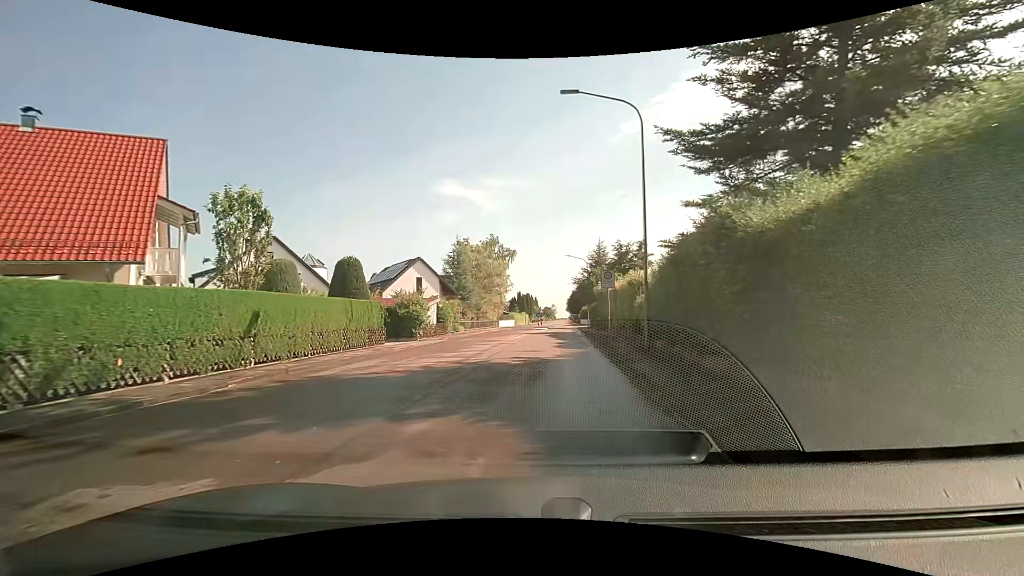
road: tertiary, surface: asphalt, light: Day
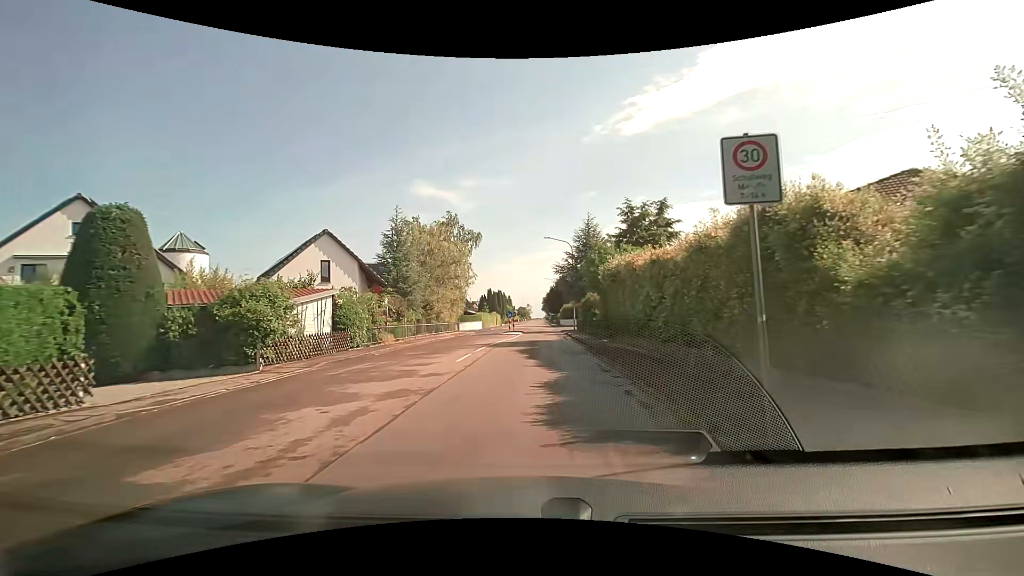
(+1.1, +15.5) m; +5°
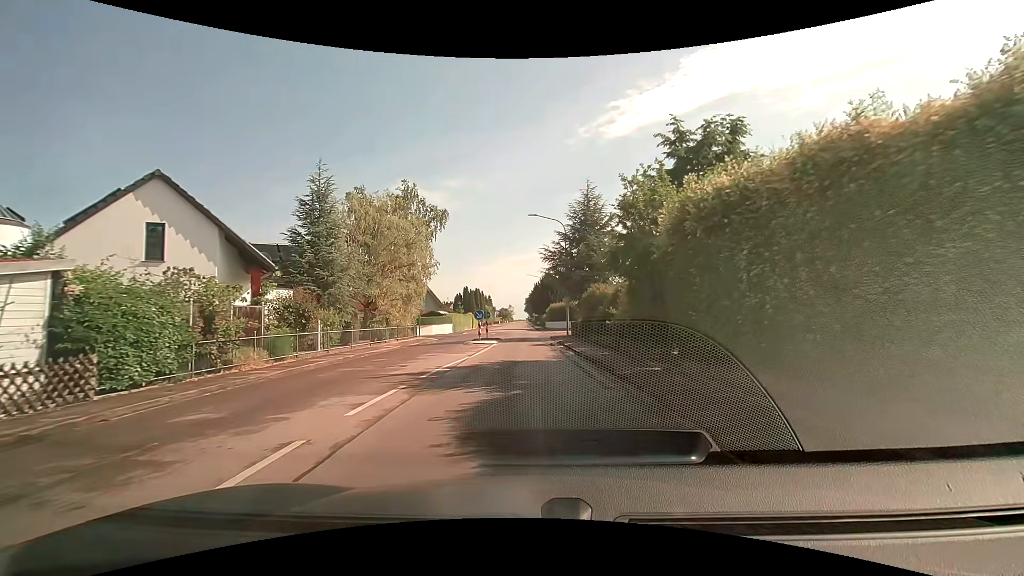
(+0.3, +12.3) m; +2°
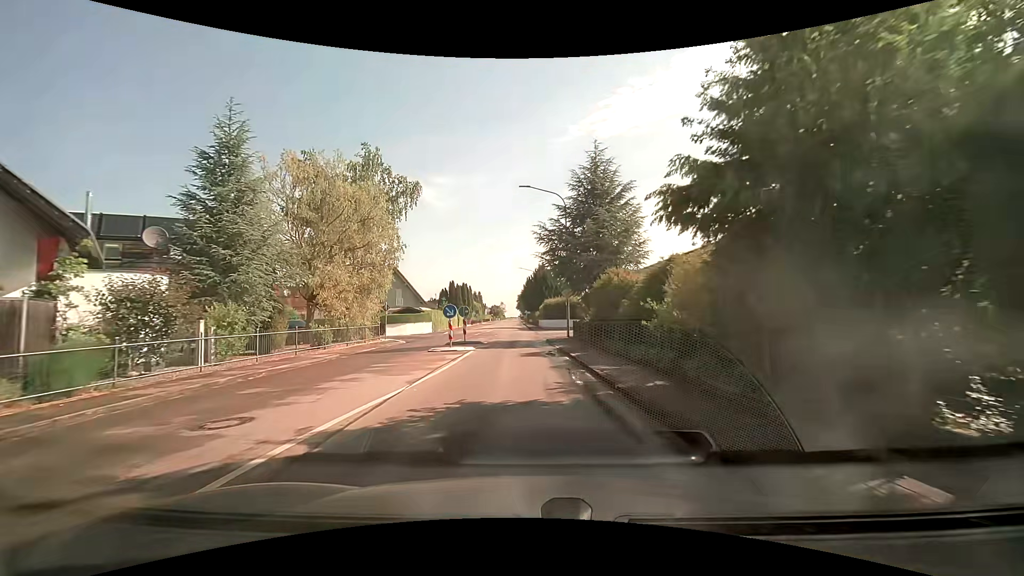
(+0.1, +8.0) m; +1°
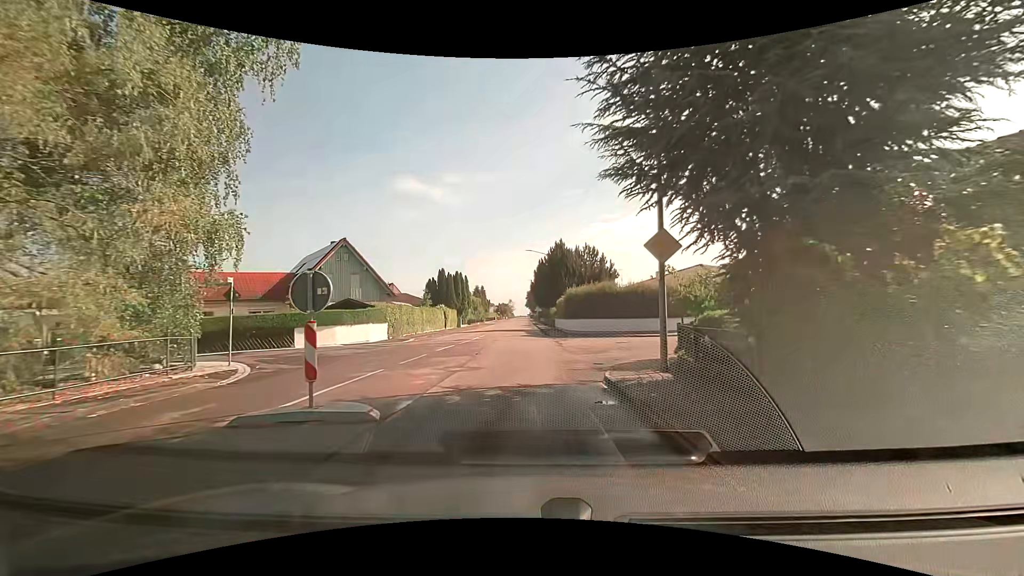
(-0.2, +19.9) m; -1°
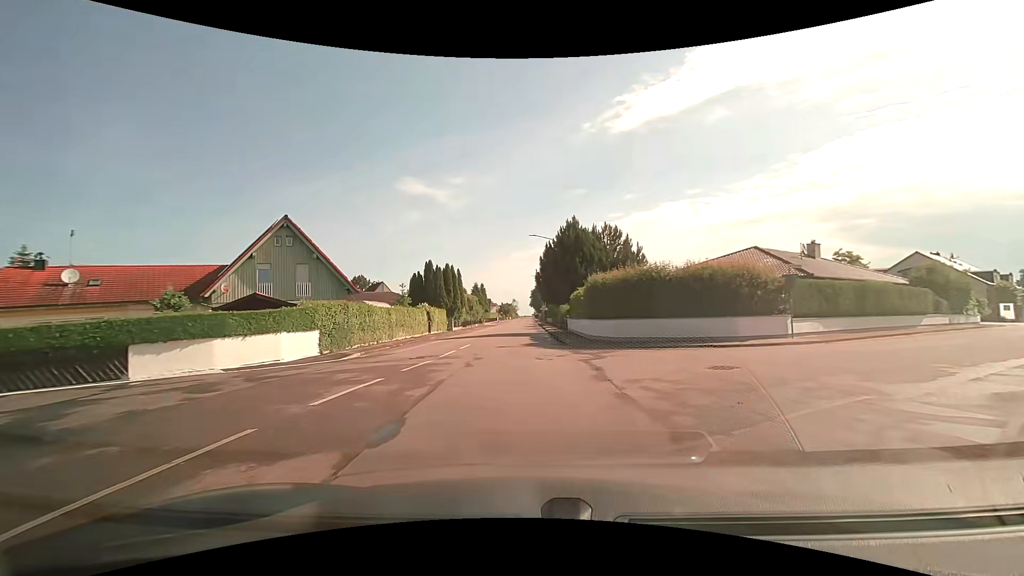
(-0.1, +11.3) m; -2°
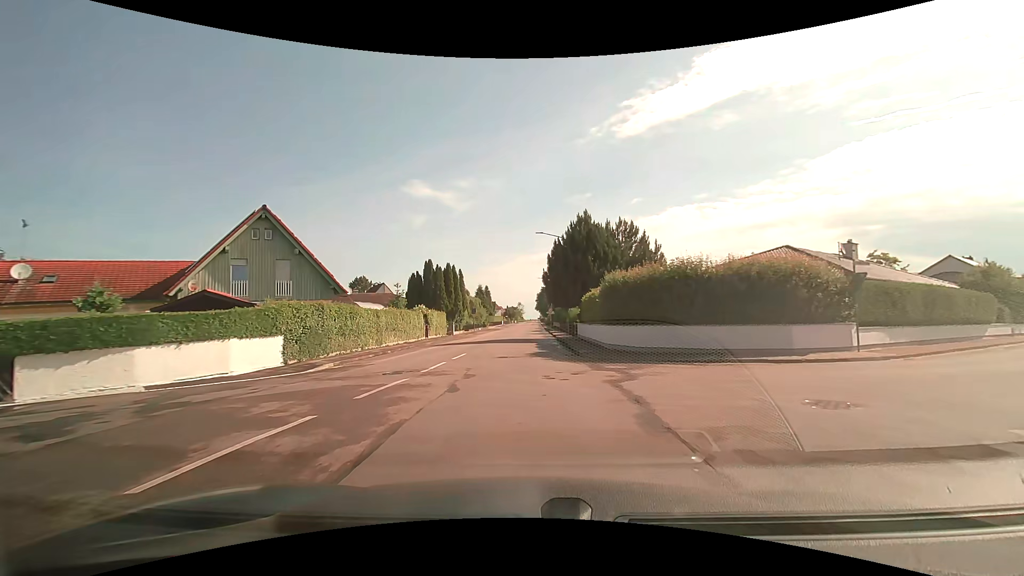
(0.0, +3.7) m; 0°
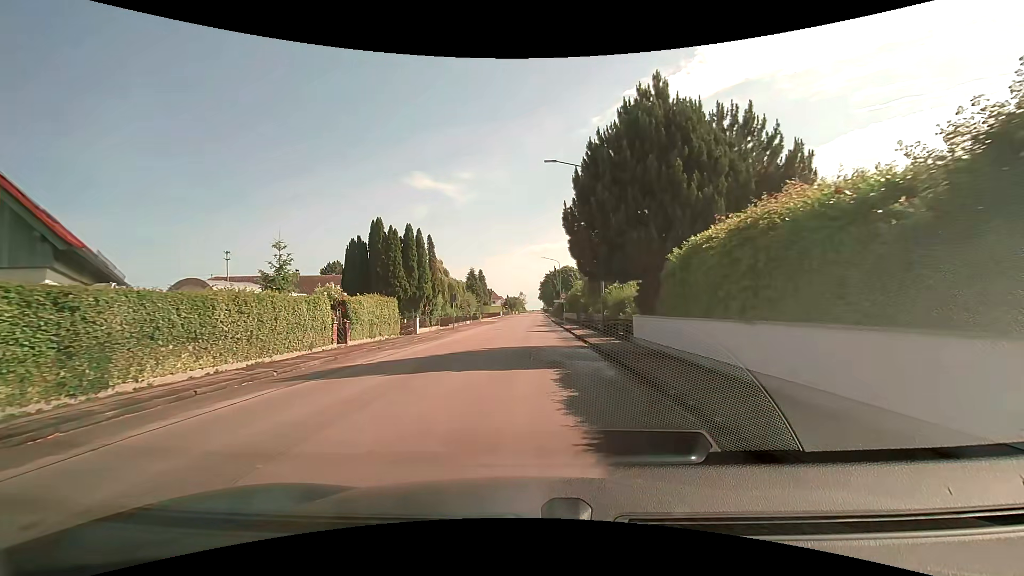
(-0.2, +19.3) m; 0°
(0, +10) (0, +20) (0, +30) (+1, +40) (+1, +50) (+1, +60) (+1, +70) (+1, +80) (+1, +90) (+2, +100) m
